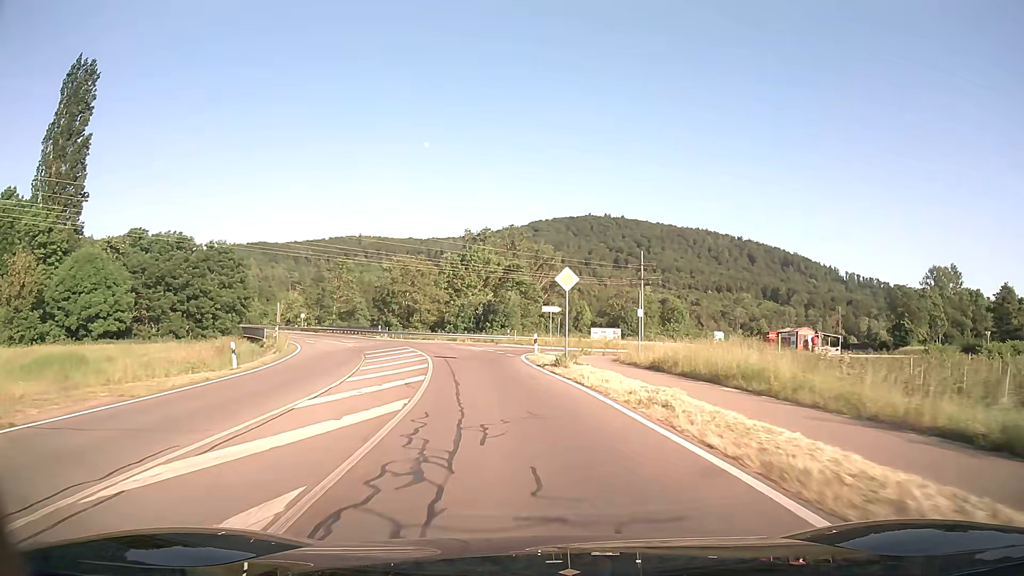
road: tertiary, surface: asphalt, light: Day
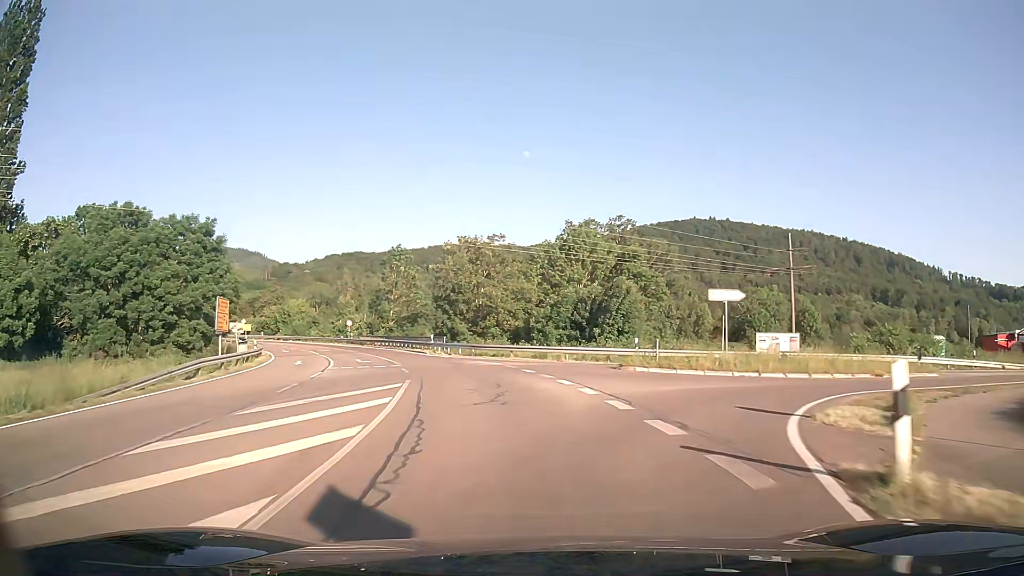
(-1.8, +26.0) m; -9°
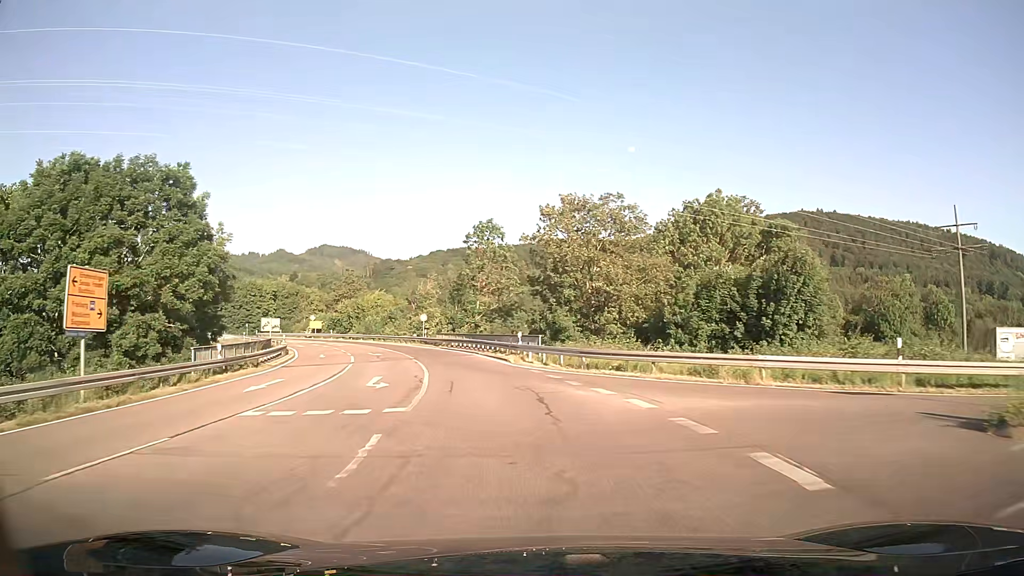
(-1.3, +17.3) m; -9°
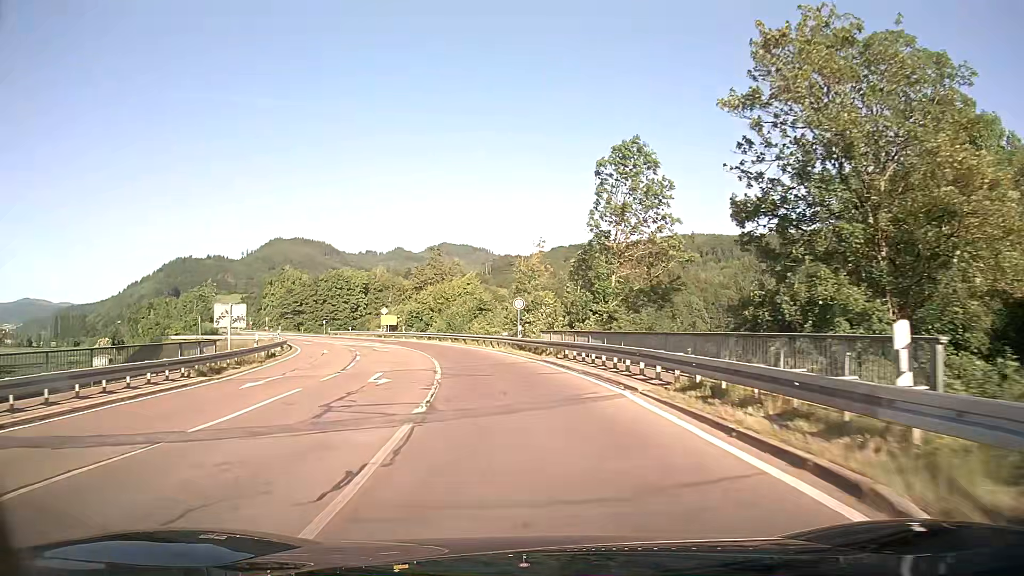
(-2.7, +26.1) m; -11°
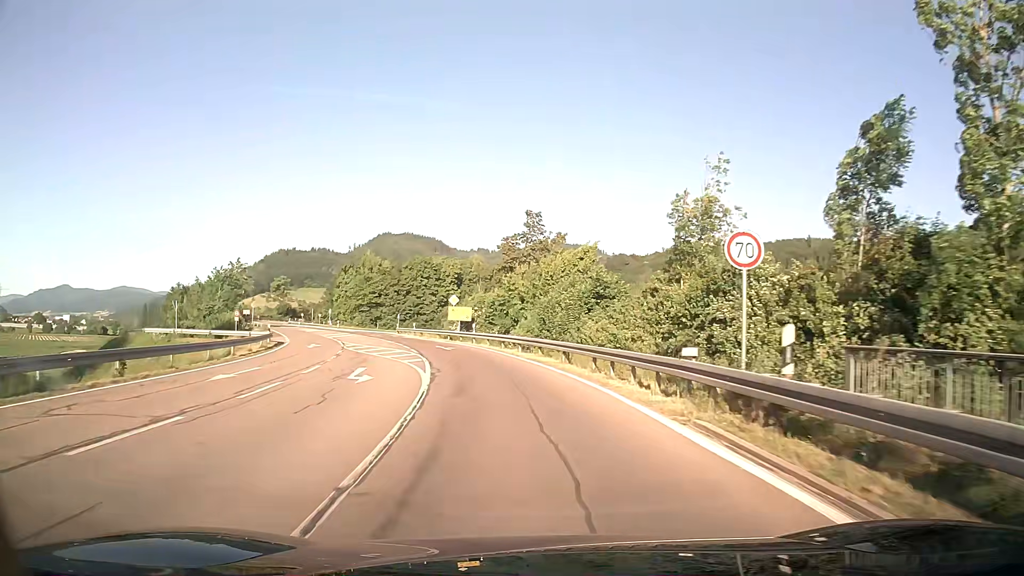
(-2.1, +25.4) m; -9°
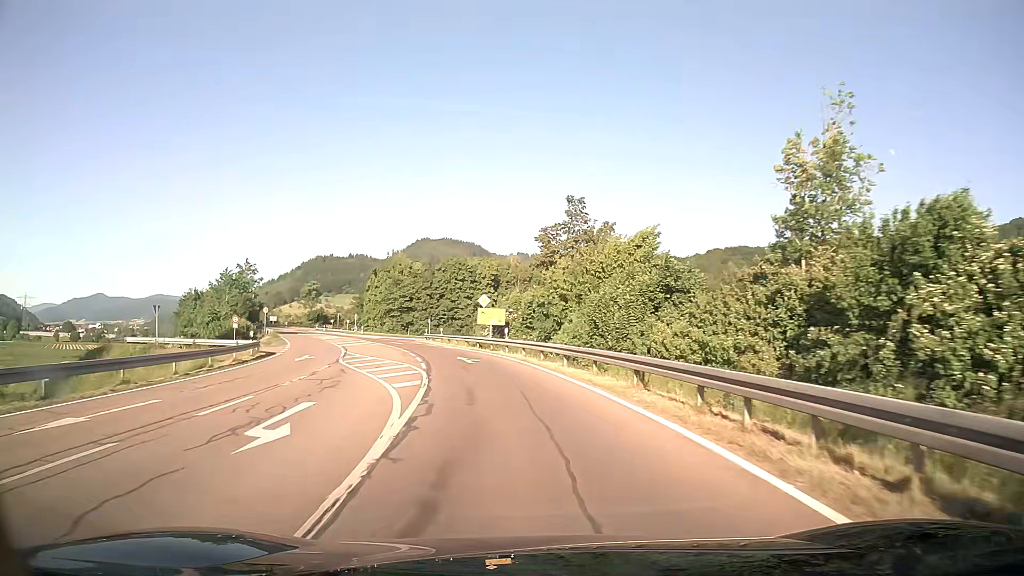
(-0.3, +8.2) m; -4°
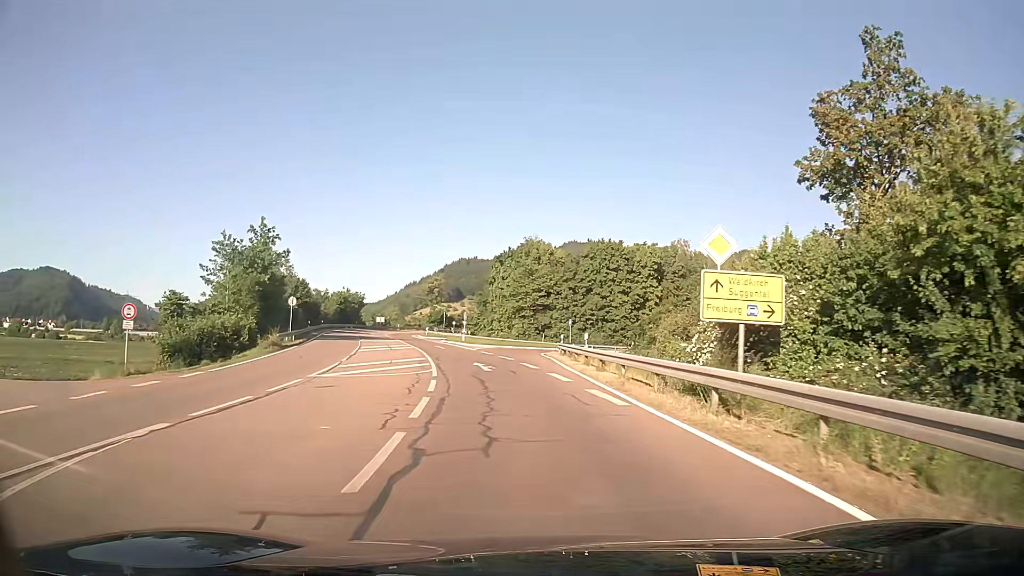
(-3.7, +30.6) m; -13°
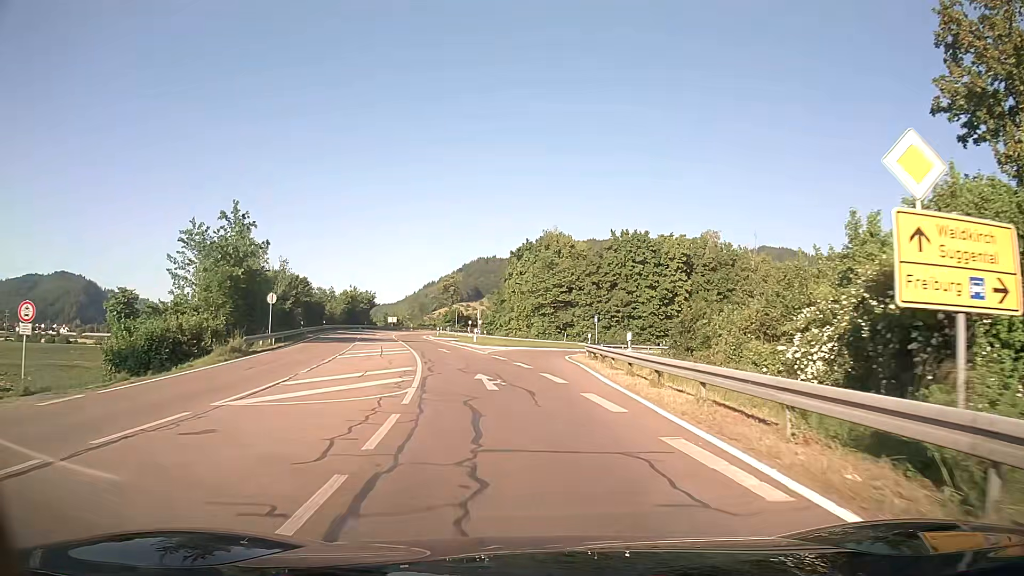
(-0.1, +7.1) m; -2°
(0, +10) (0, +20) (-1, +30) (0, +40) (+4, +49) (+10, +57) (+17, +64) (+26, +69) (+34, +74) (+43, +79) m
